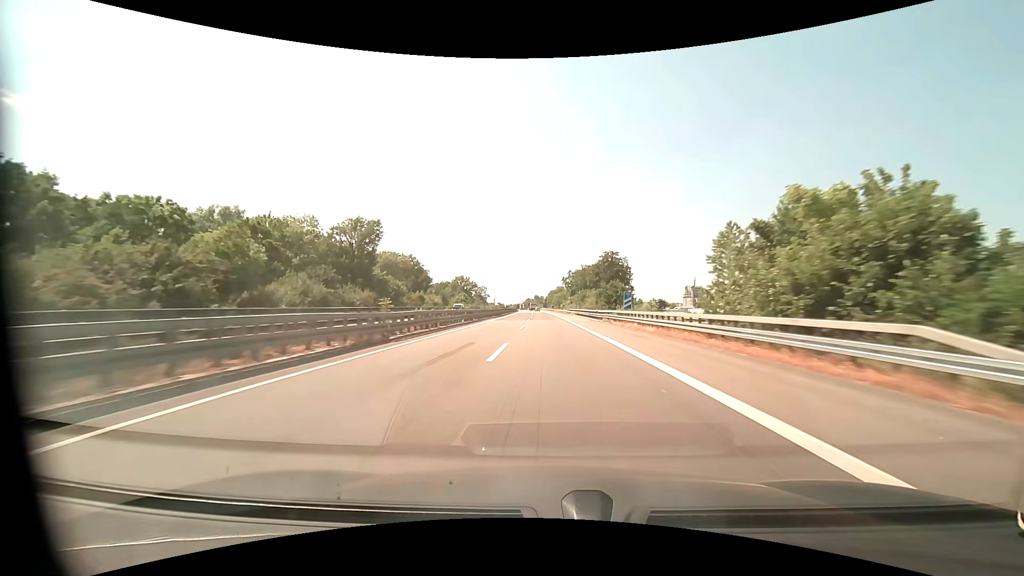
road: motorway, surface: asphalt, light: Day
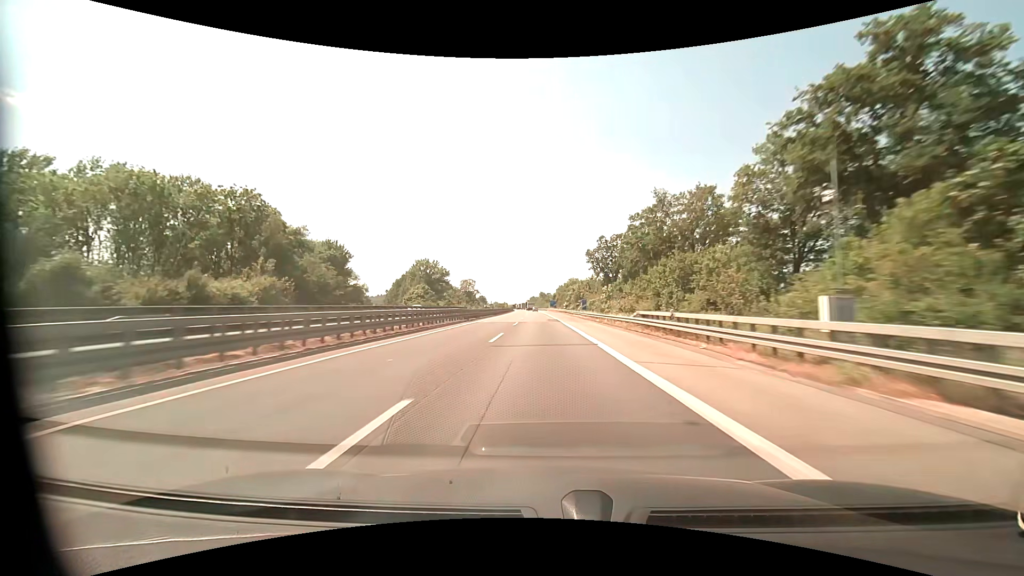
(-0.2, +82.1) m; -1°
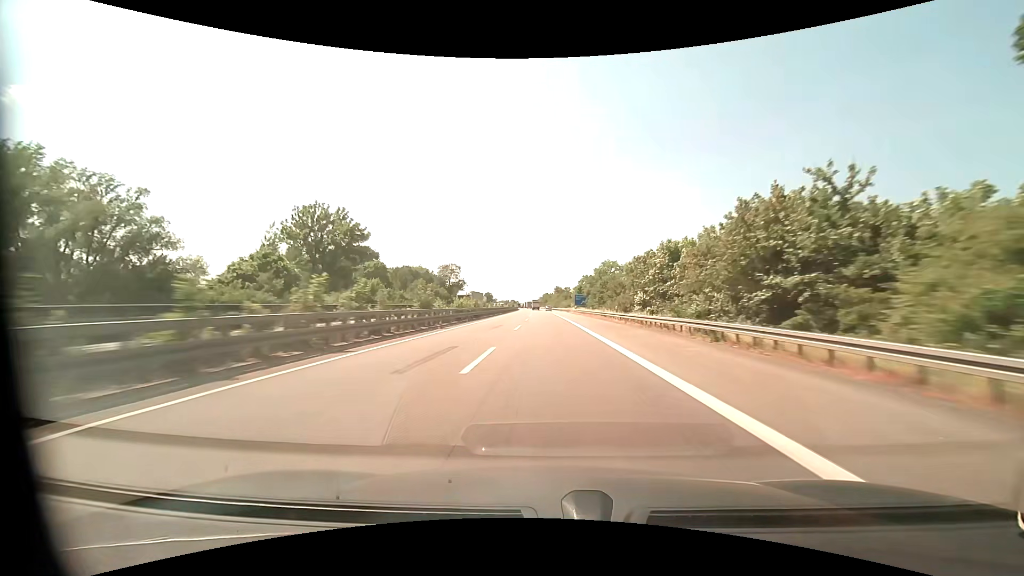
(-1.7, +82.2) m; -2°
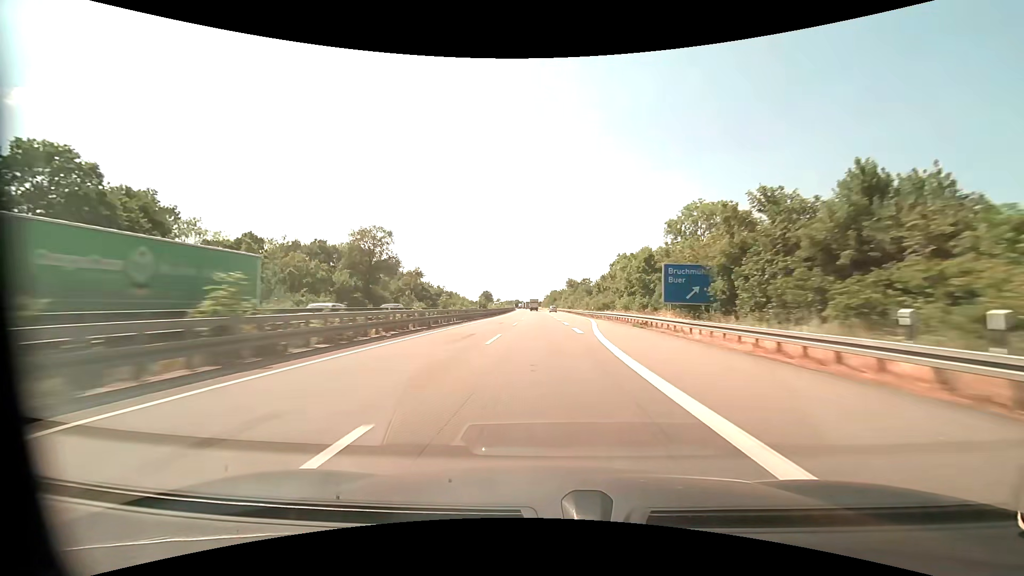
(-0.1, +82.0) m; -1°
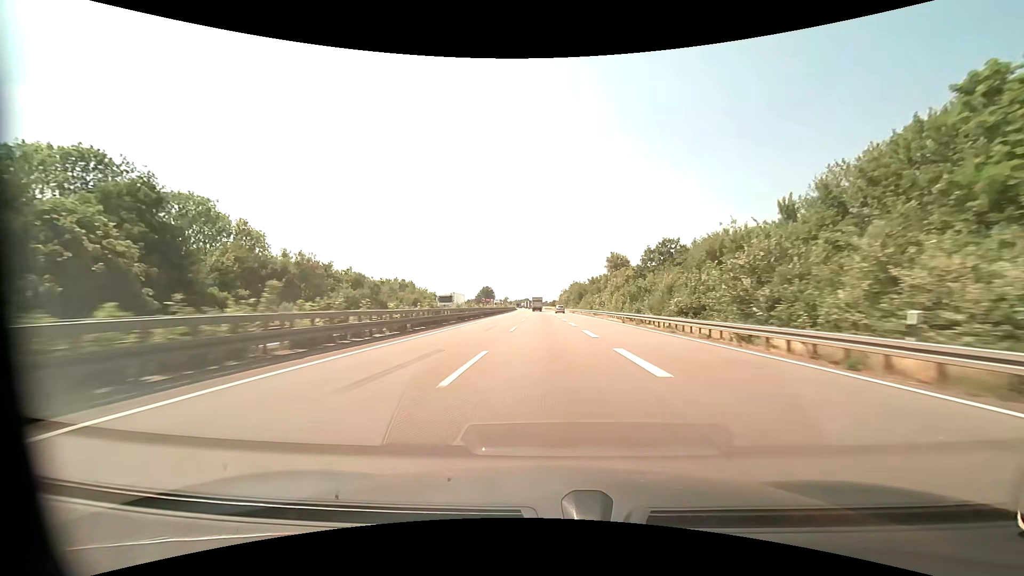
(-1.7, +98.8) m; -2°
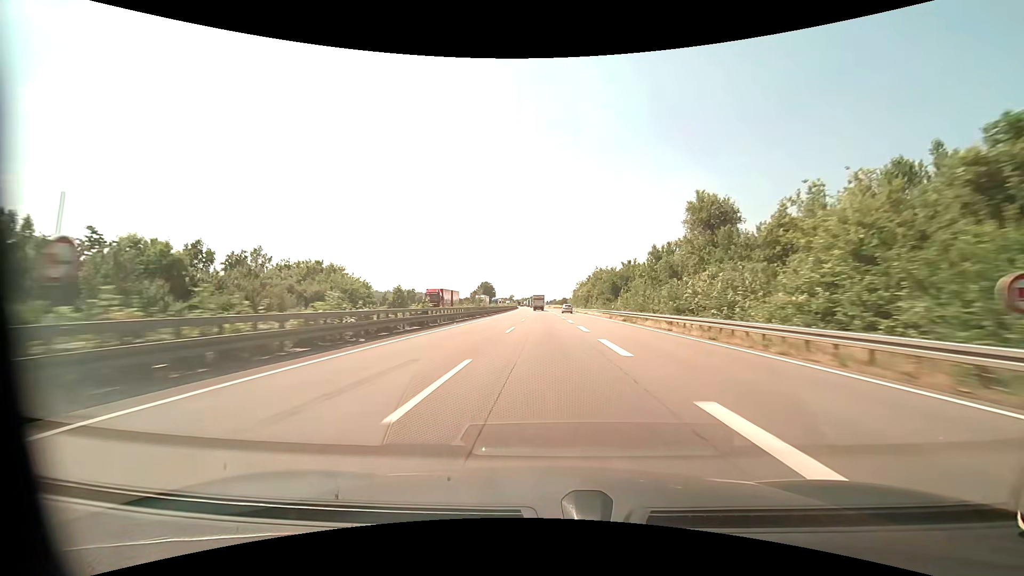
(-0.4, +56.3) m; -1°
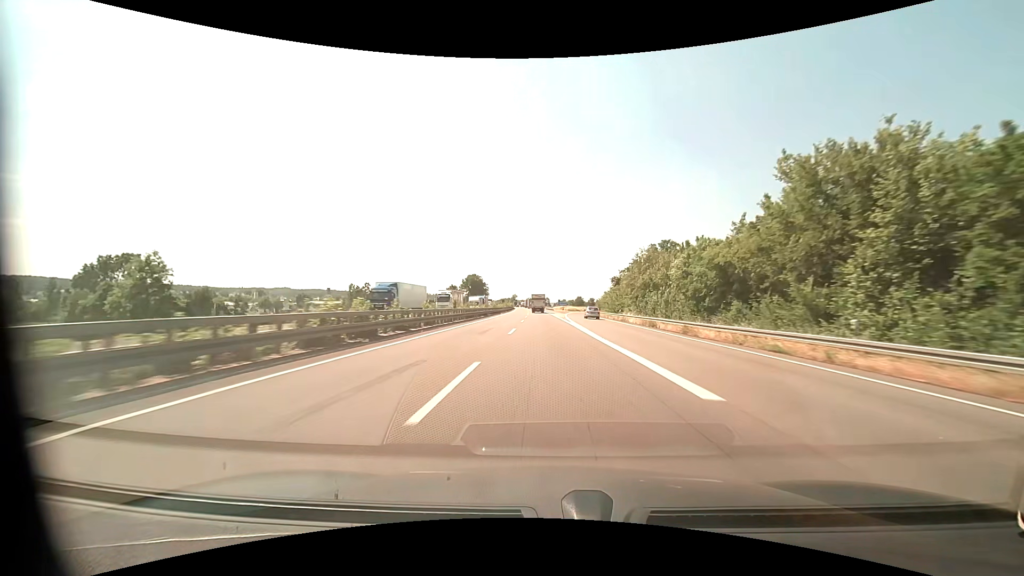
(-1.3, +89.7) m; -1°
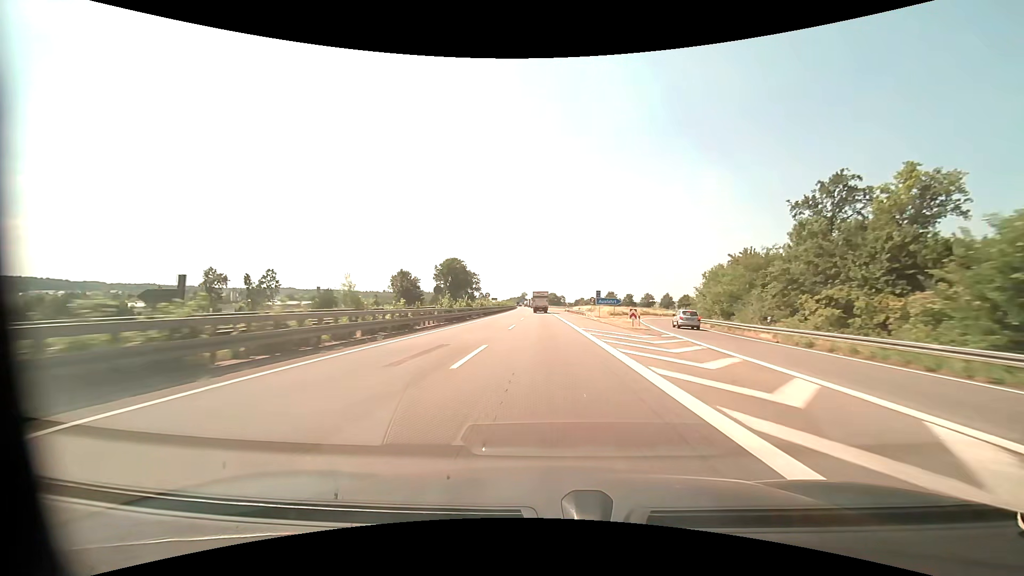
(-1.0, +84.8) m; -2°
(0, +10) (0, +20) (0, +30) (0, +40) (0, +50) (0, +60) (-1, +70) (-1, +80) (-1, +90) (-1, +100) m
